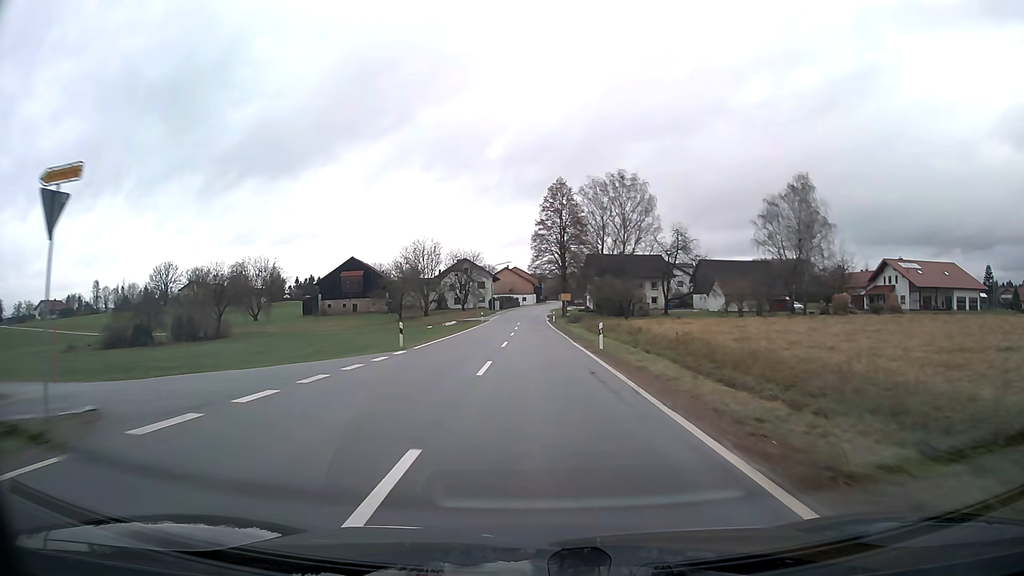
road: tertiary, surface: asphalt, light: Day
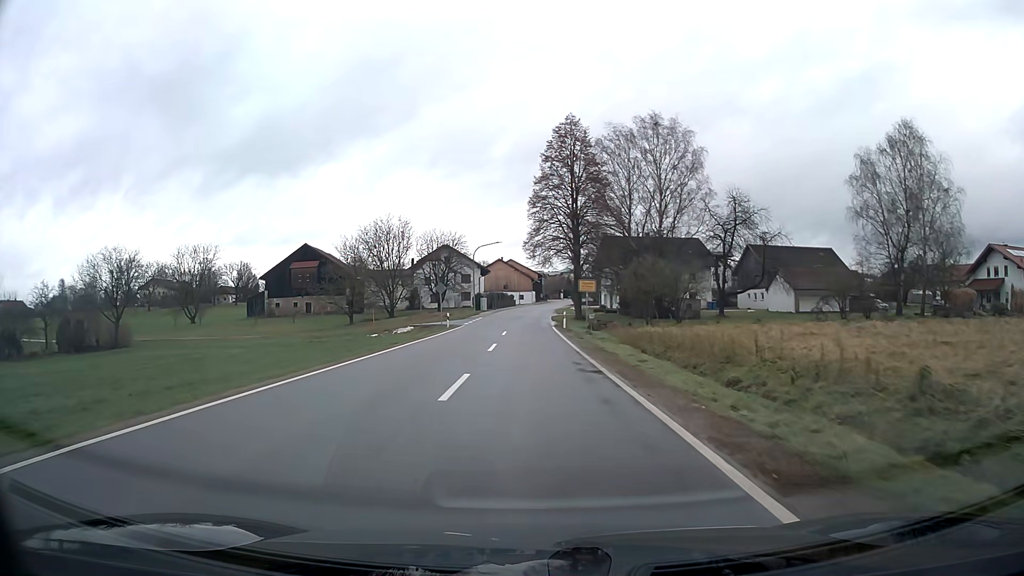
(0.0, +27.8) m; 0°
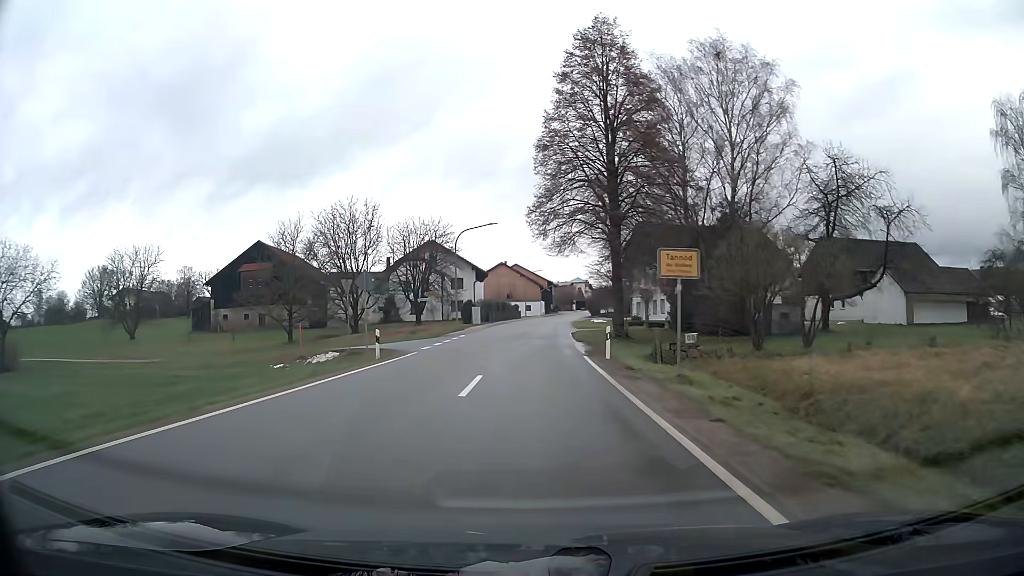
(-0.1, +22.3) m; -1°
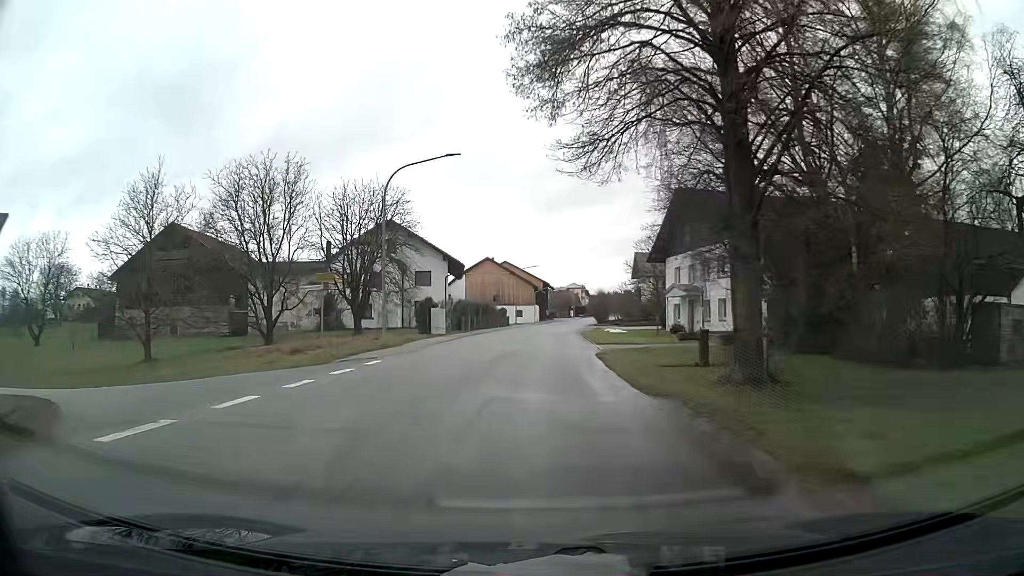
(+0.1, +21.6) m; +1°
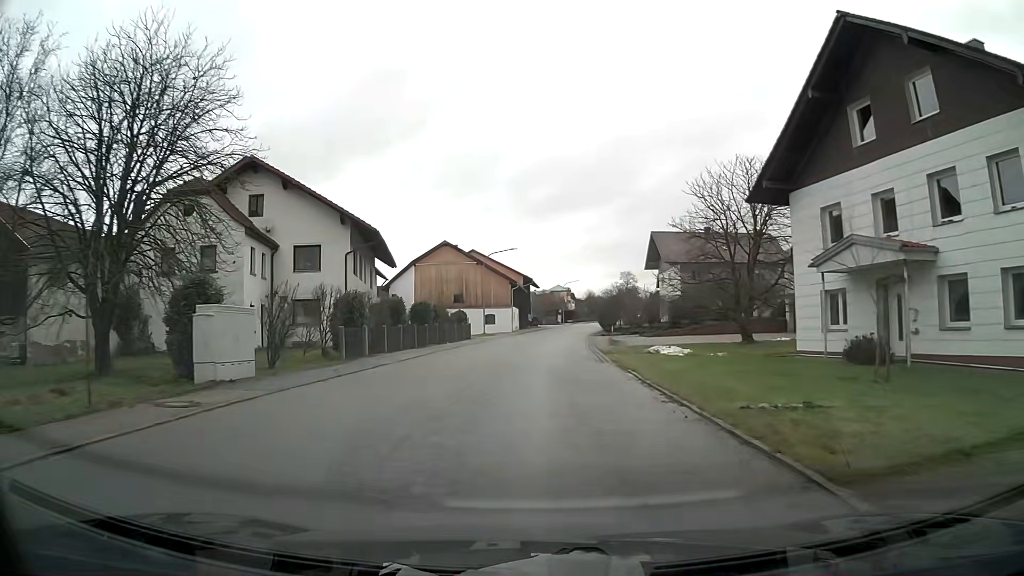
(+0.5, +28.2) m; +2°
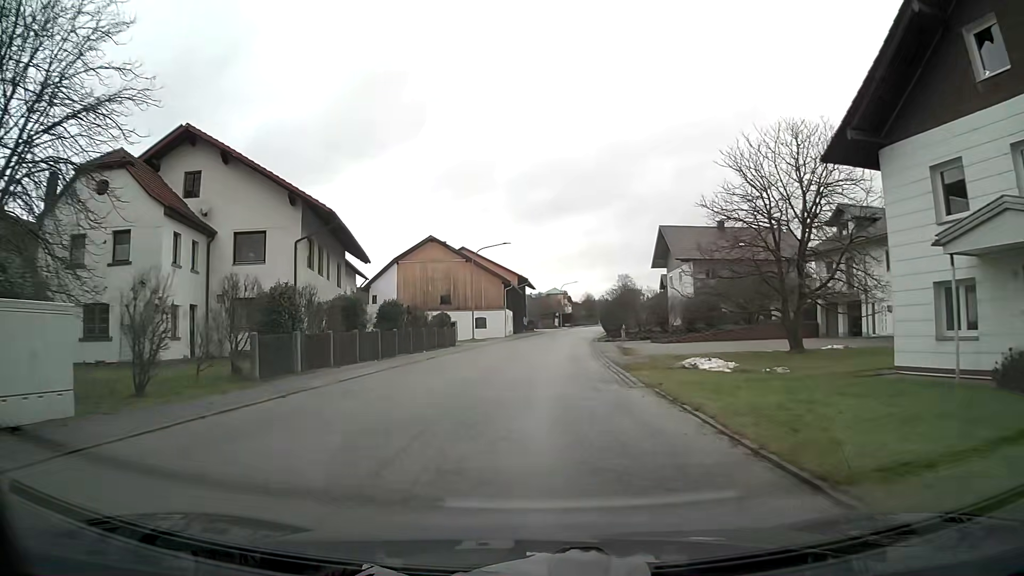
(0.0, +7.0) m; 0°
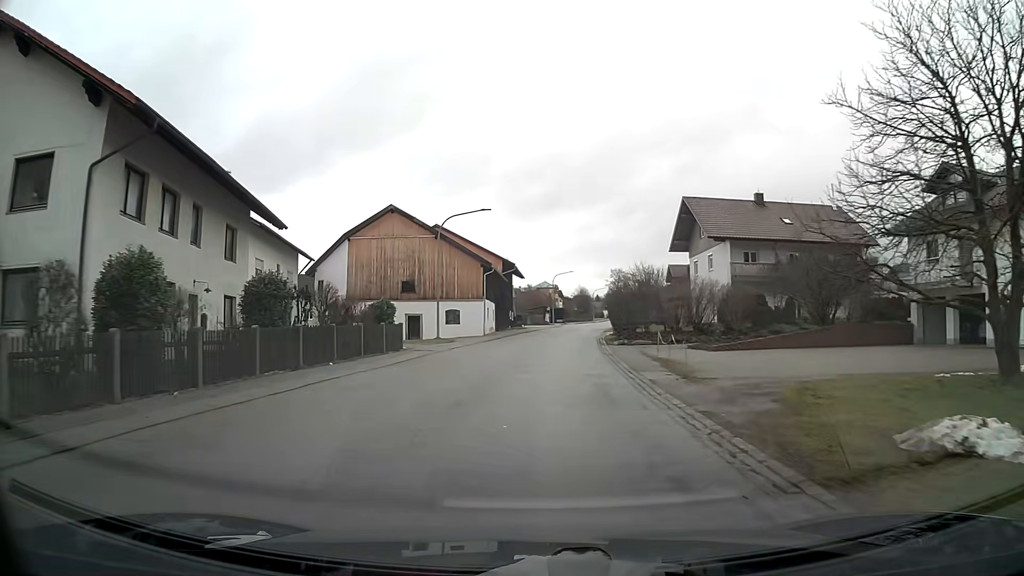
(+0.1, +13.9) m; +1°
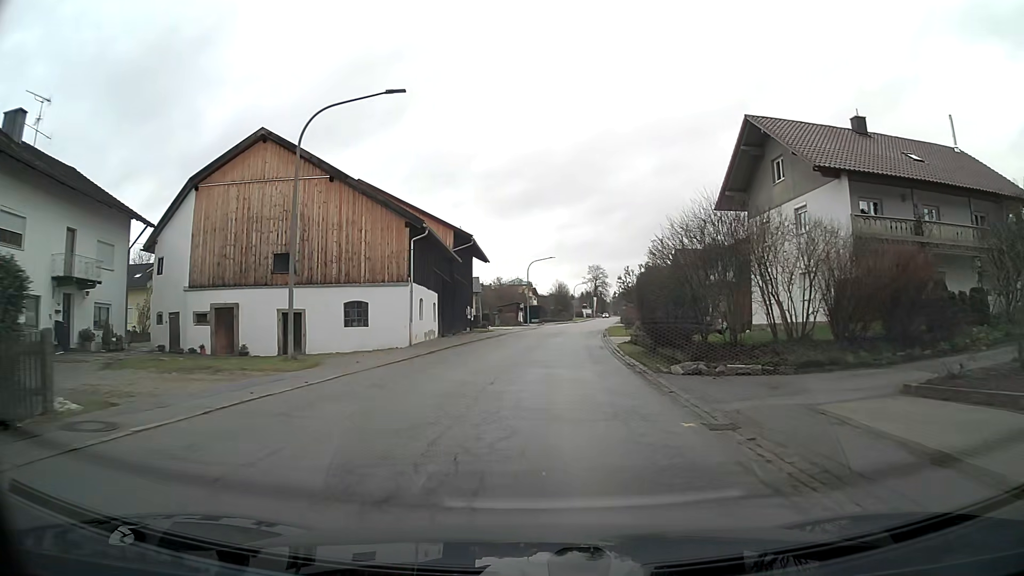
(+0.5, +20.7) m; +3°
(0, +10) (0, +20) (+1, +30) (+2, +40) (+3, +50) (+4, +60) (+5, +70) (+7, +80) (+8, +90) (+9, +100) m
